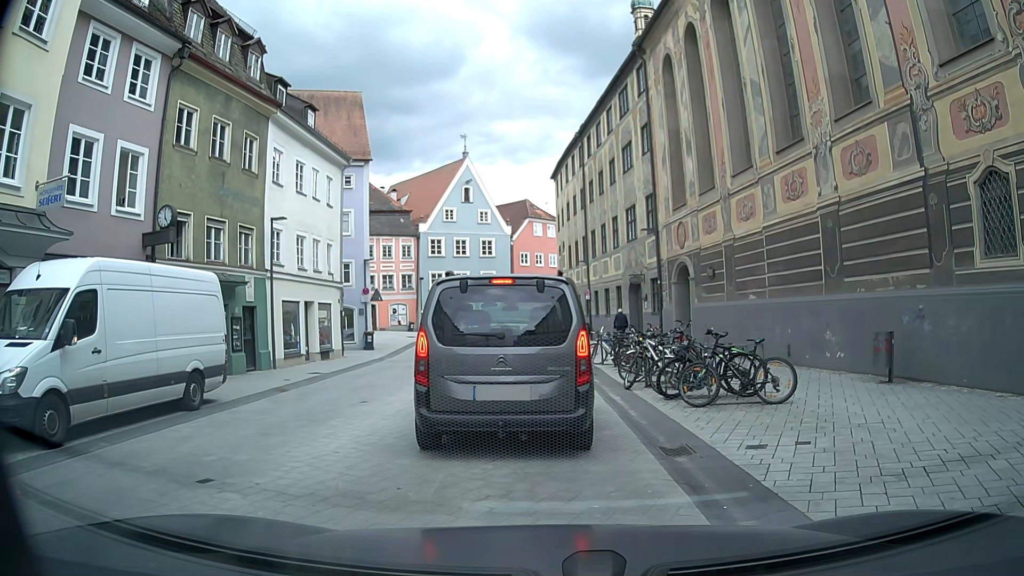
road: secondary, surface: asphalt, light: Day
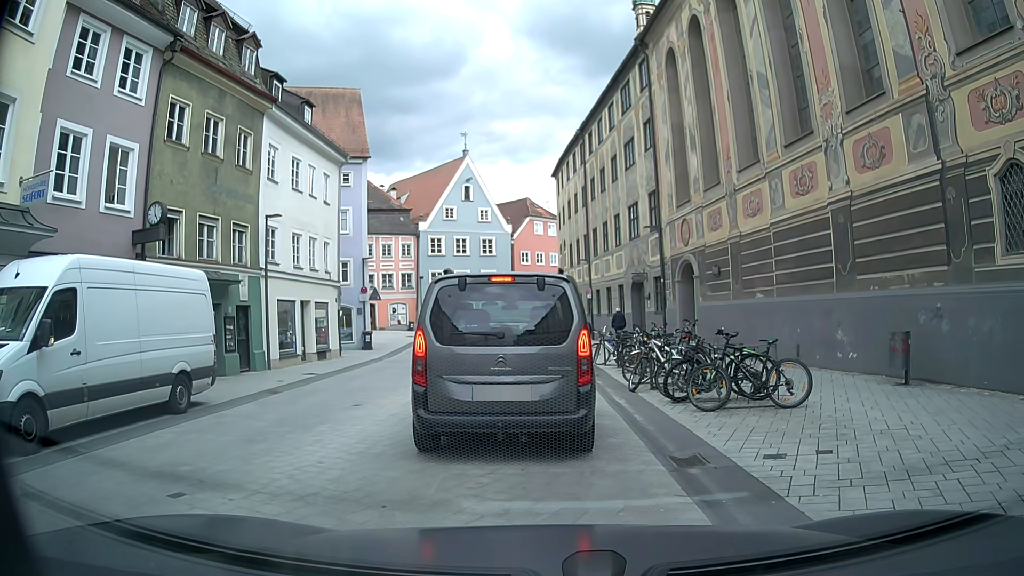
(0.0, +0.5) m; 0°
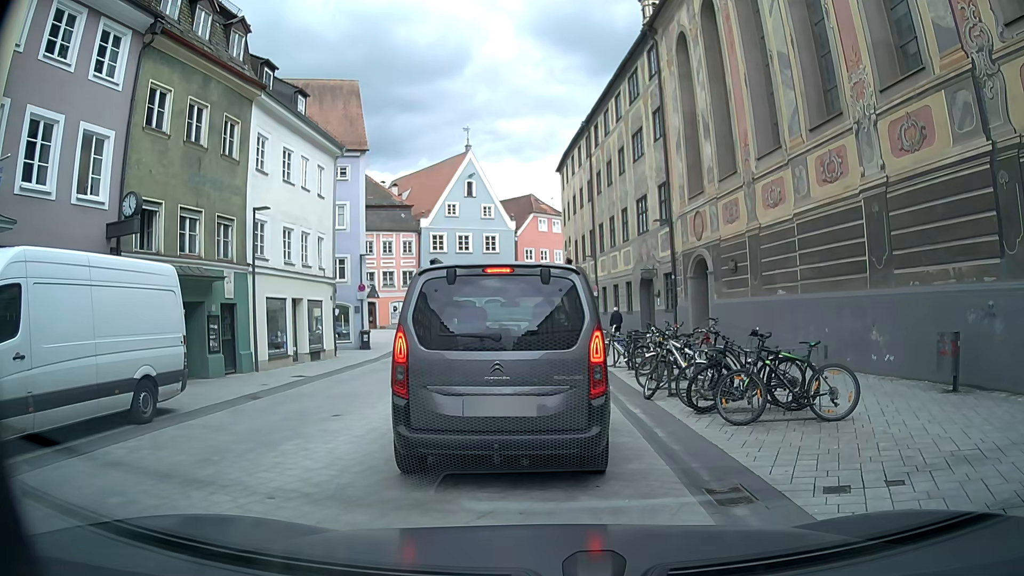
(0.0, +1.4) m; 0°
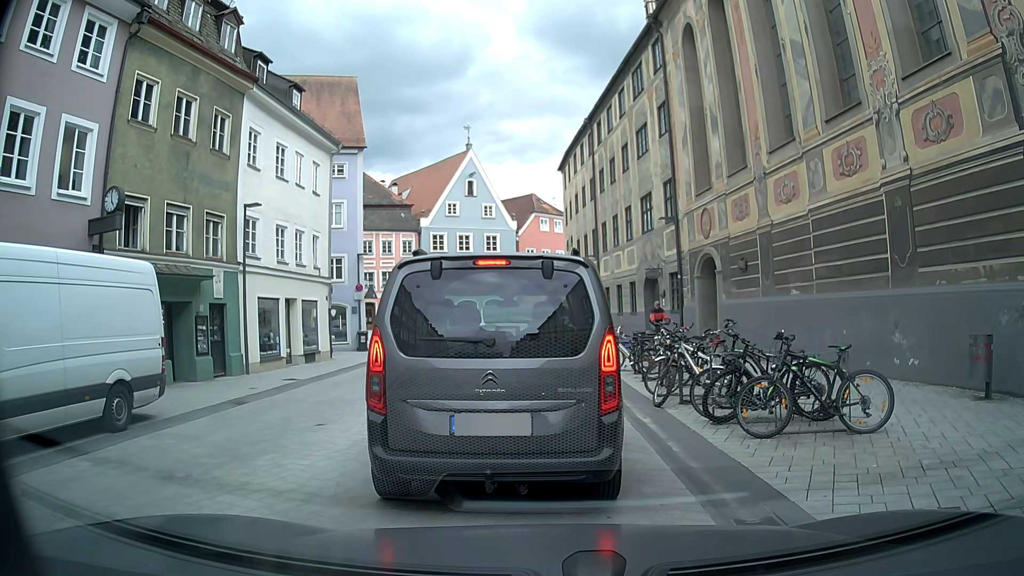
(0.0, +0.8) m; 0°
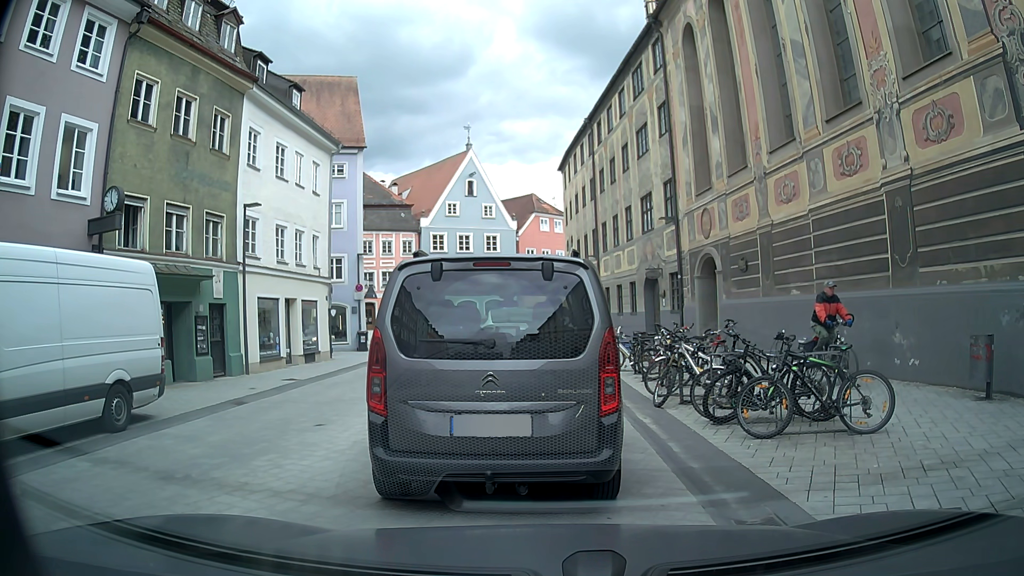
(0.0, +0.1) m; 0°
